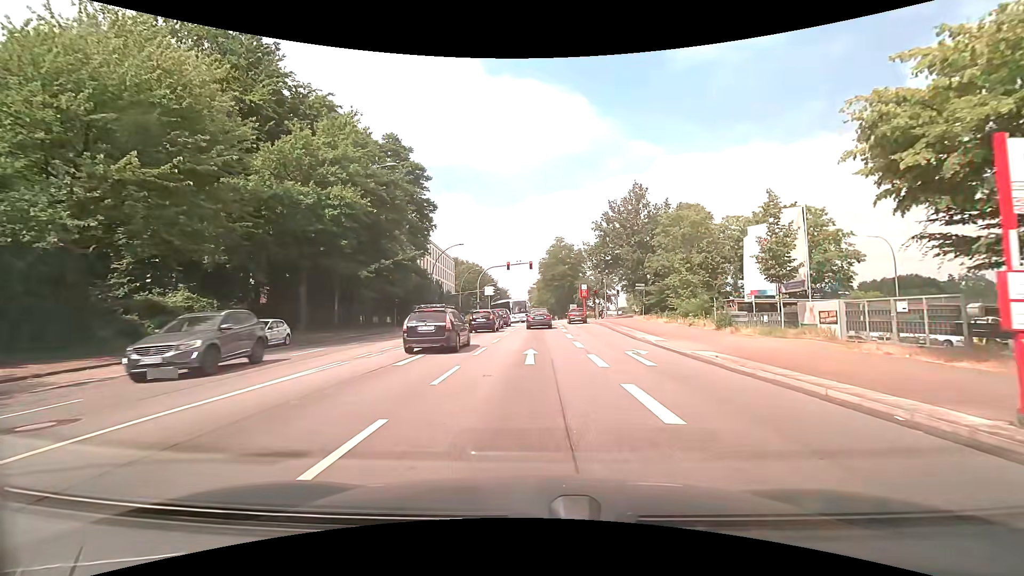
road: primary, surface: asphalt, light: Day
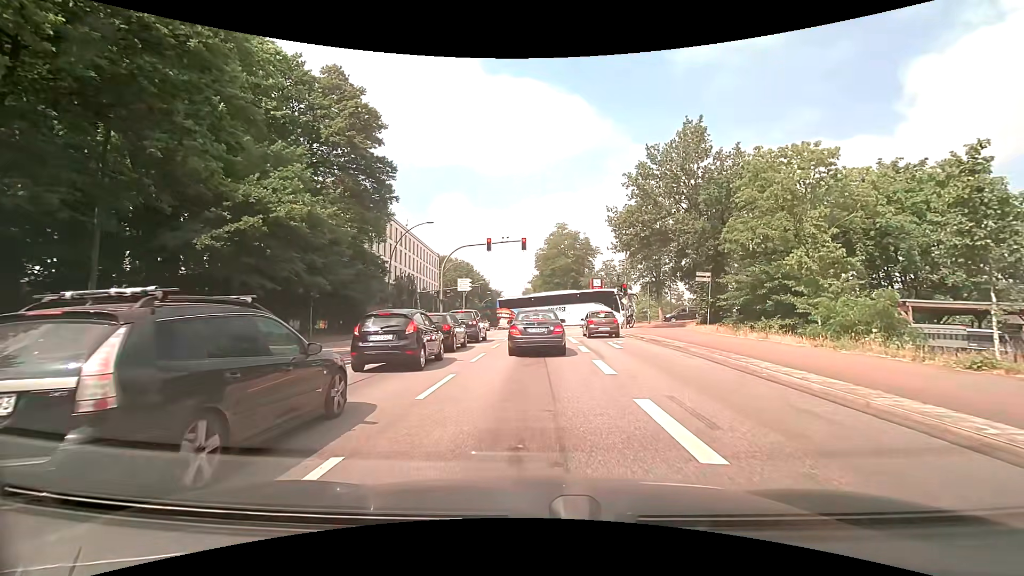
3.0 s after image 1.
(+0.2, +19.0) m; 0°
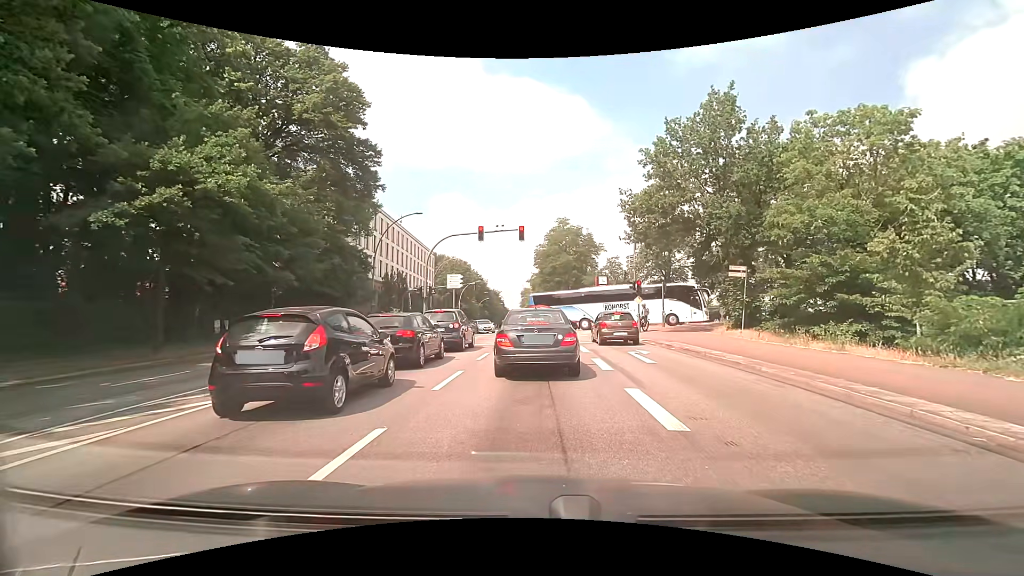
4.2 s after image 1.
(+0.1, +4.9) m; 0°
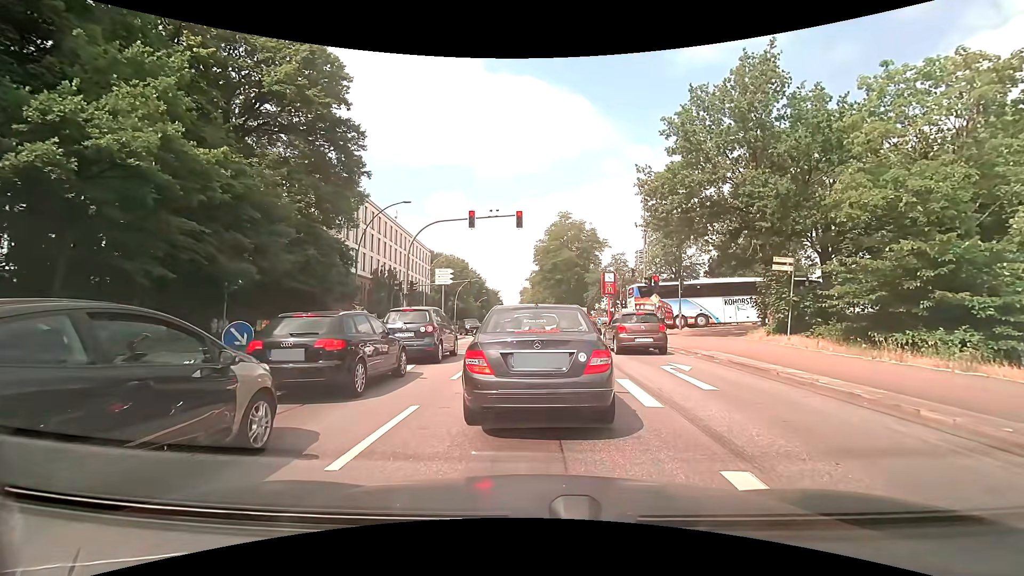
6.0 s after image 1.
(0.0, +4.2) m; +2°
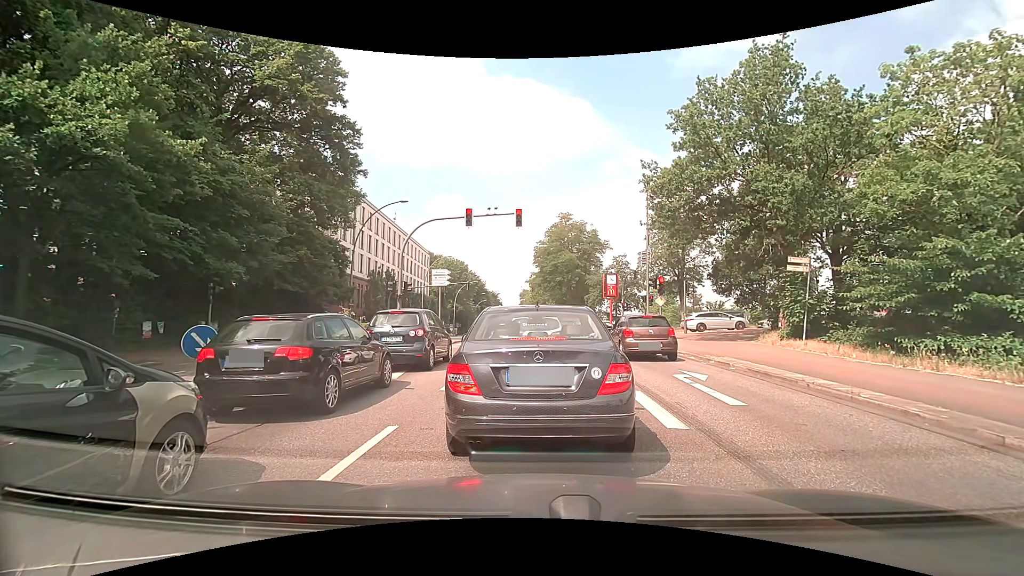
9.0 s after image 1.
(0.0, +1.1) m; 0°
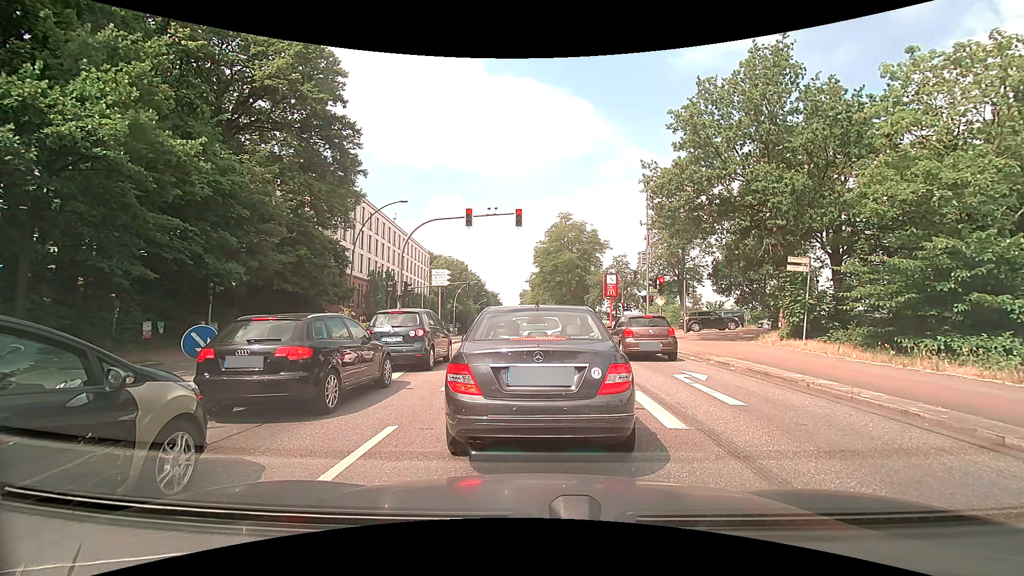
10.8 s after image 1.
(0.0, 0.0) m; 0°
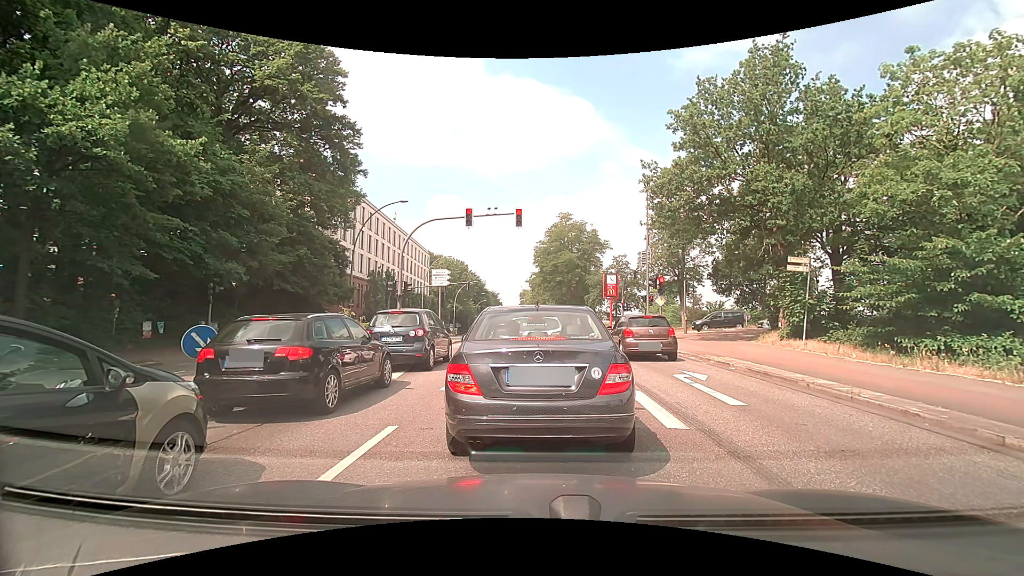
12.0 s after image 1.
(0.0, 0.0) m; 0°
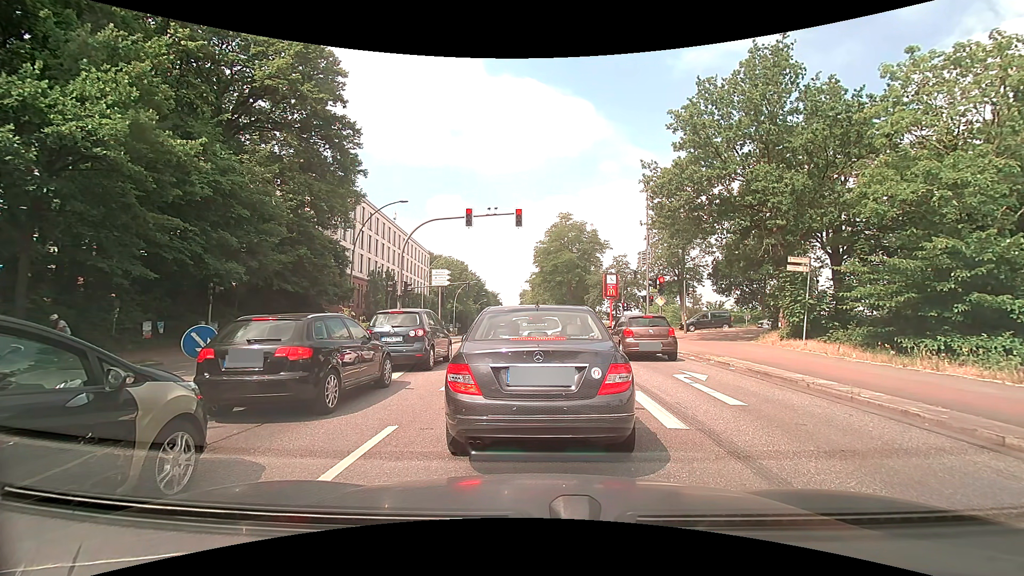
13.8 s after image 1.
(0.0, 0.0) m; 0°
(0, +10) (0, +20) (-1, +30) (-1, +40) (-1, +50) (-2, +60) (-2, +70) (-3, +80) (-3, +90) (-4, +100) m
